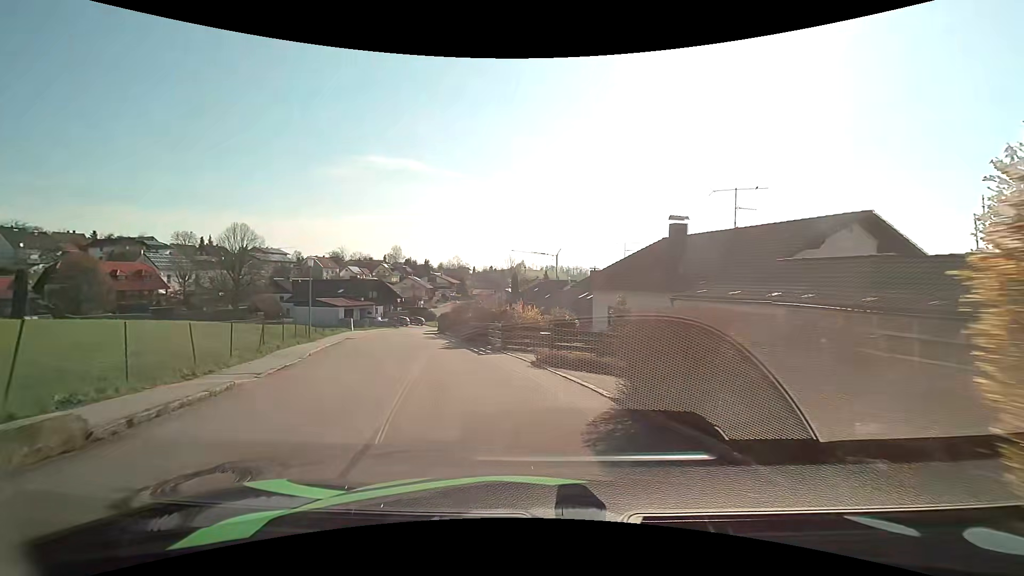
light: Day
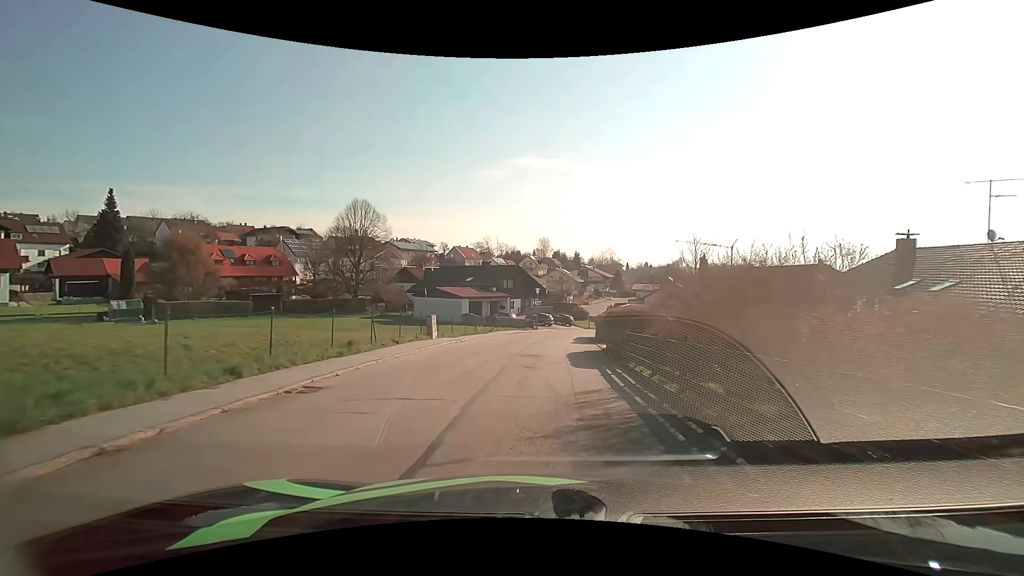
(-5.2, +23.8) m; -17°
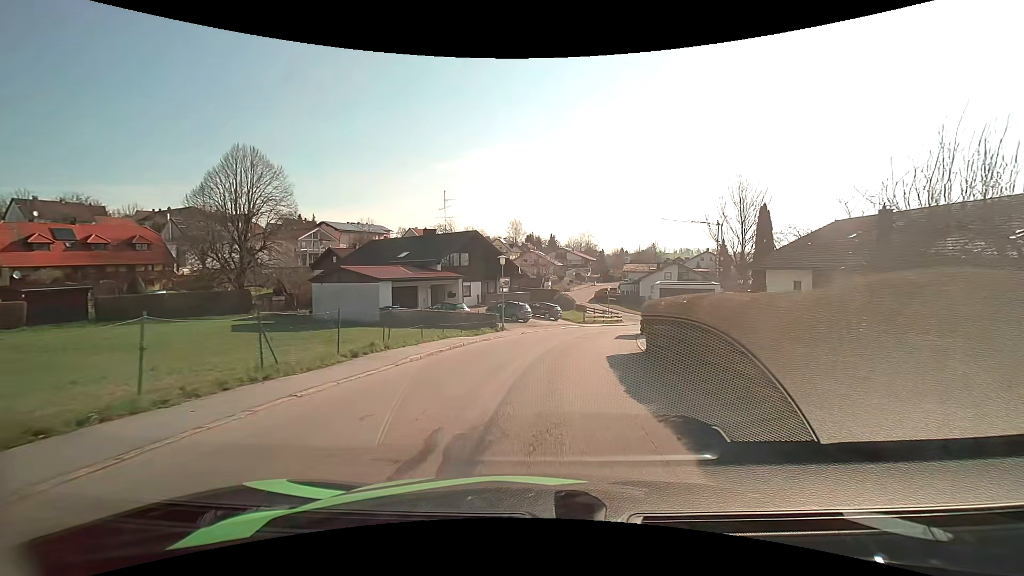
(+0.1, +25.2) m; +2°
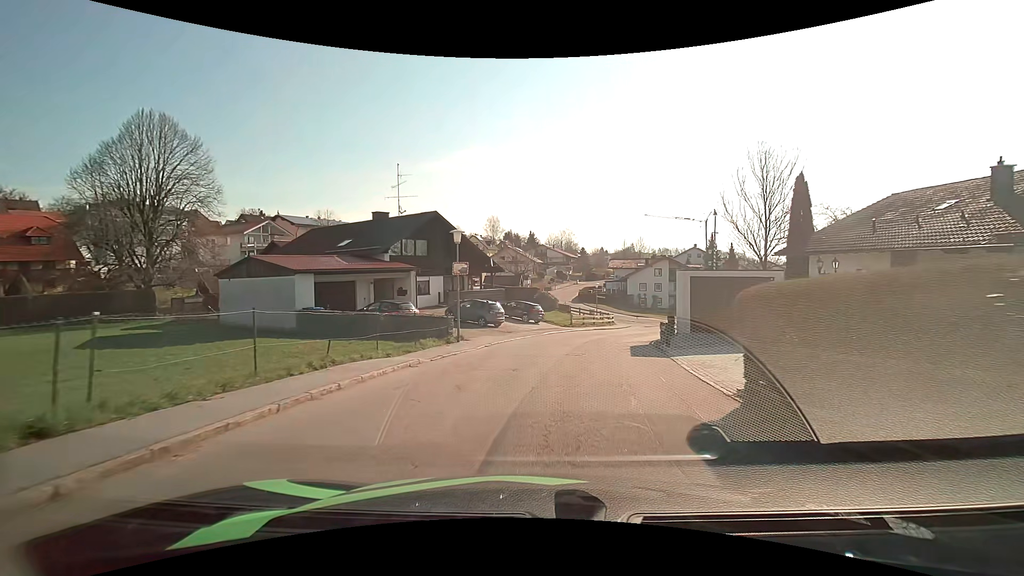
(+0.2, +10.0) m; +3°
